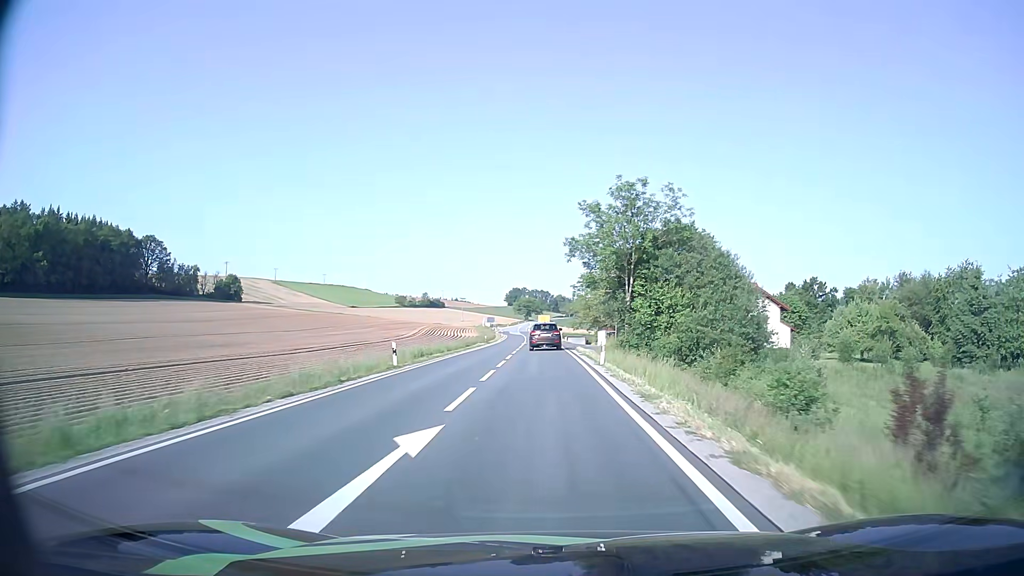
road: secondary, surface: asphalt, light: Day
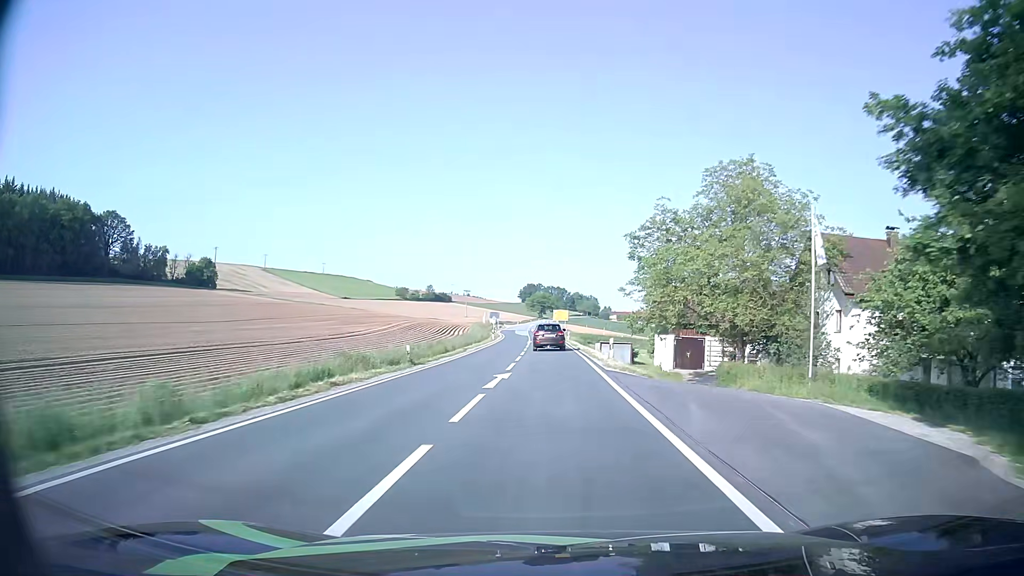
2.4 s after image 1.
(-0.6, +43.3) m; -2°
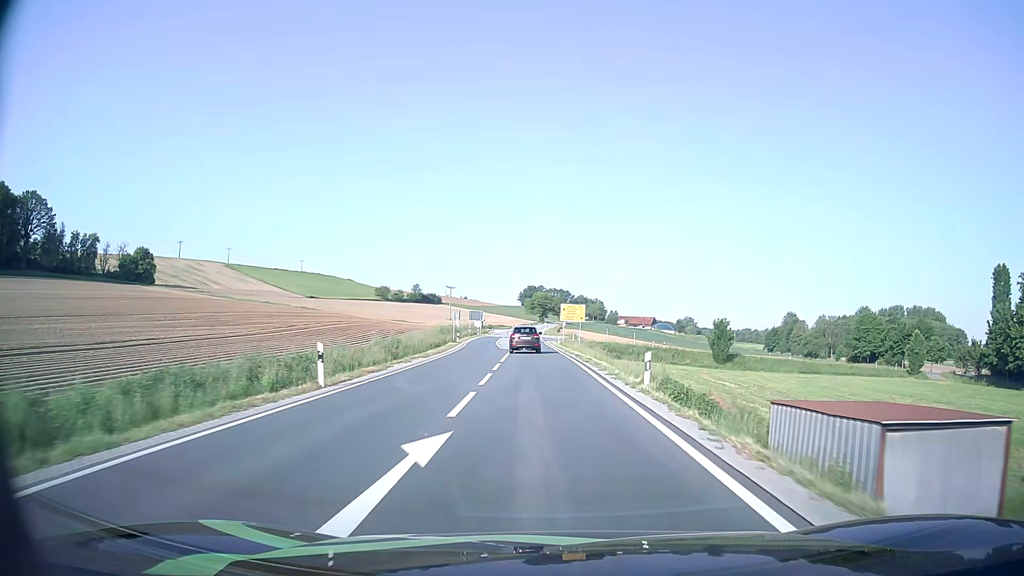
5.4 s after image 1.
(+0.2, +53.6) m; 0°
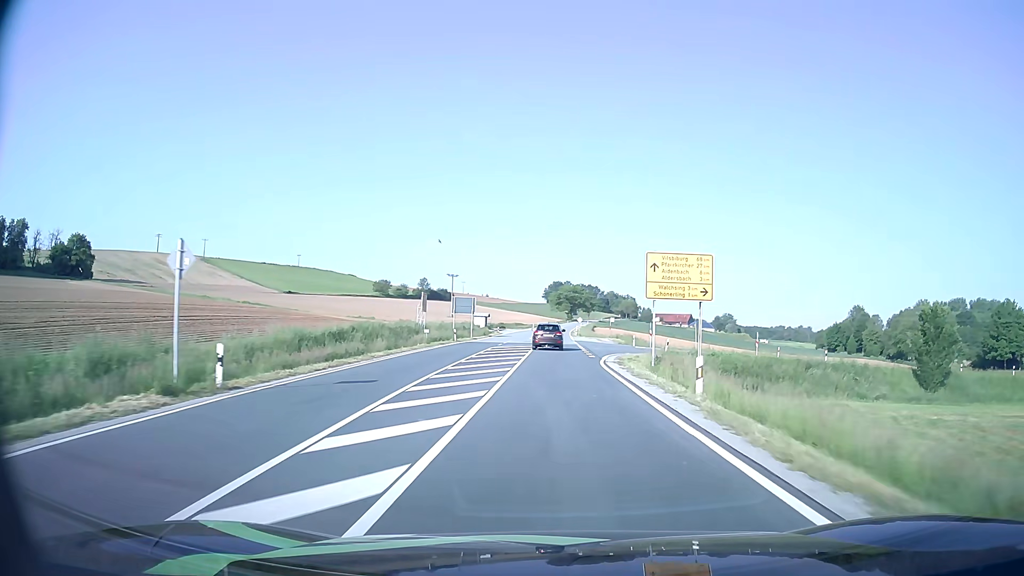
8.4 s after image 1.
(-1.4, +54.0) m; -2°
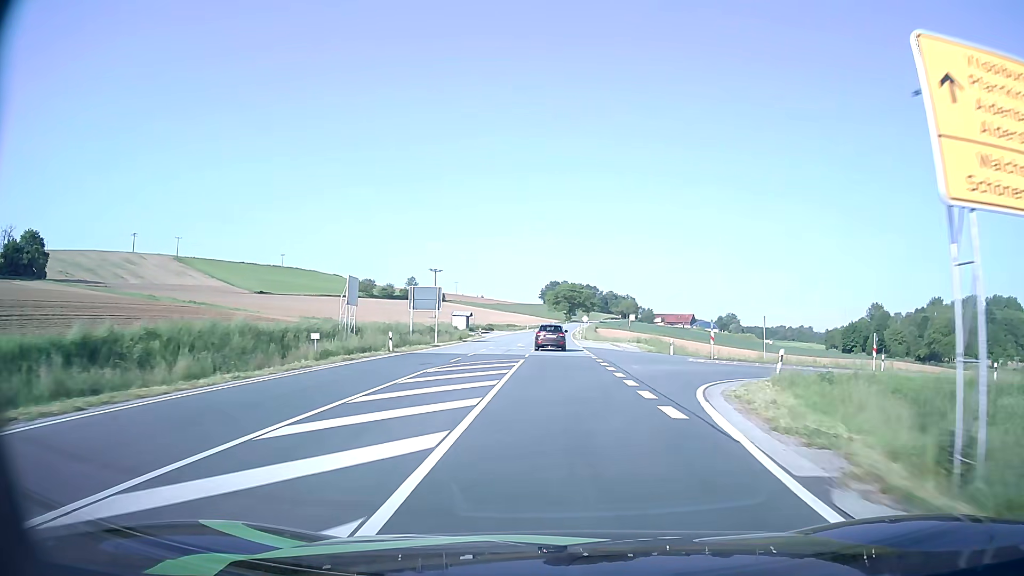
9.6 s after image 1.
(+0.1, +22.4) m; 0°
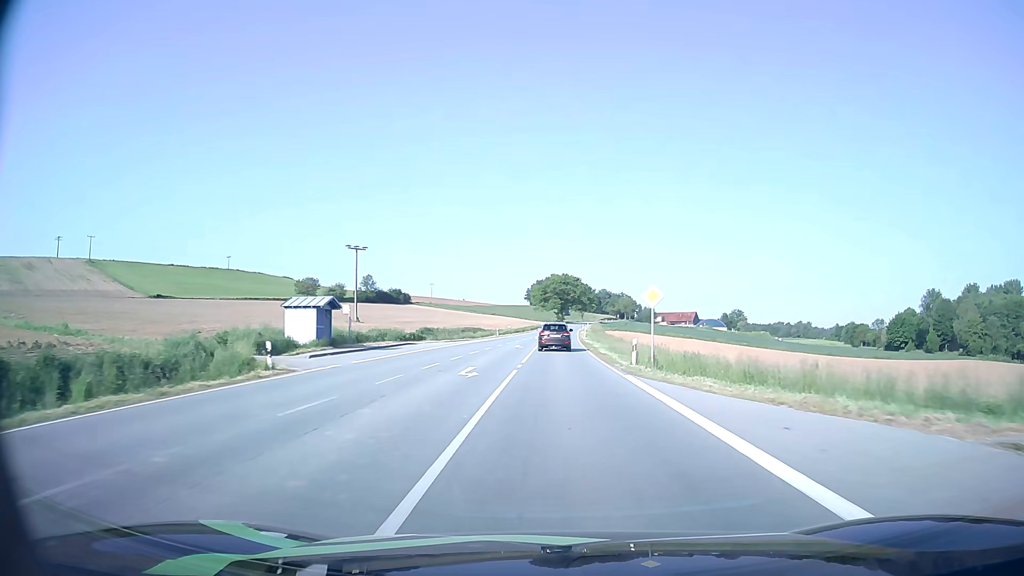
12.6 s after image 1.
(+0.2, +57.3) m; +1°
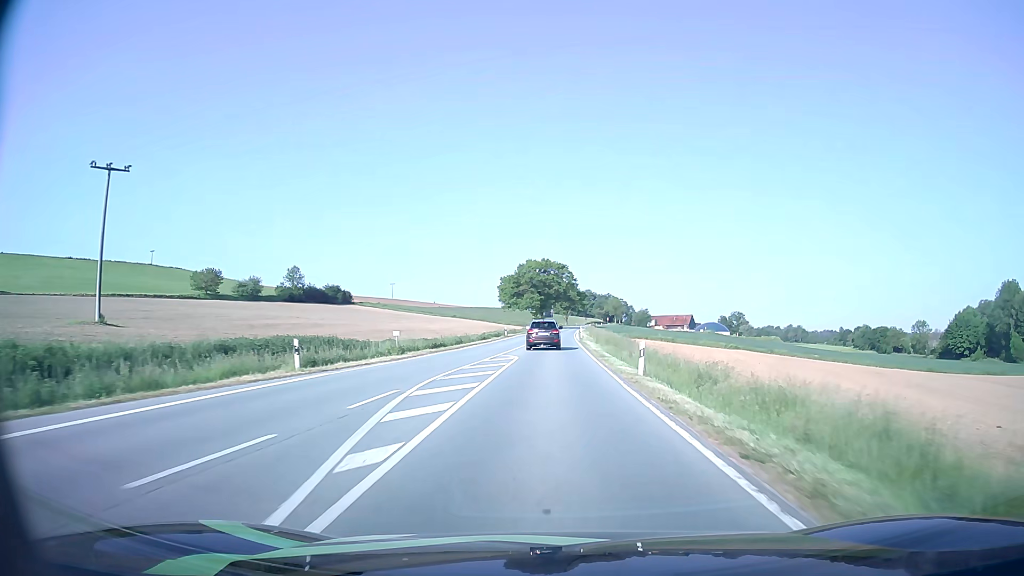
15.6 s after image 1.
(+1.0, +58.8) m; +2°
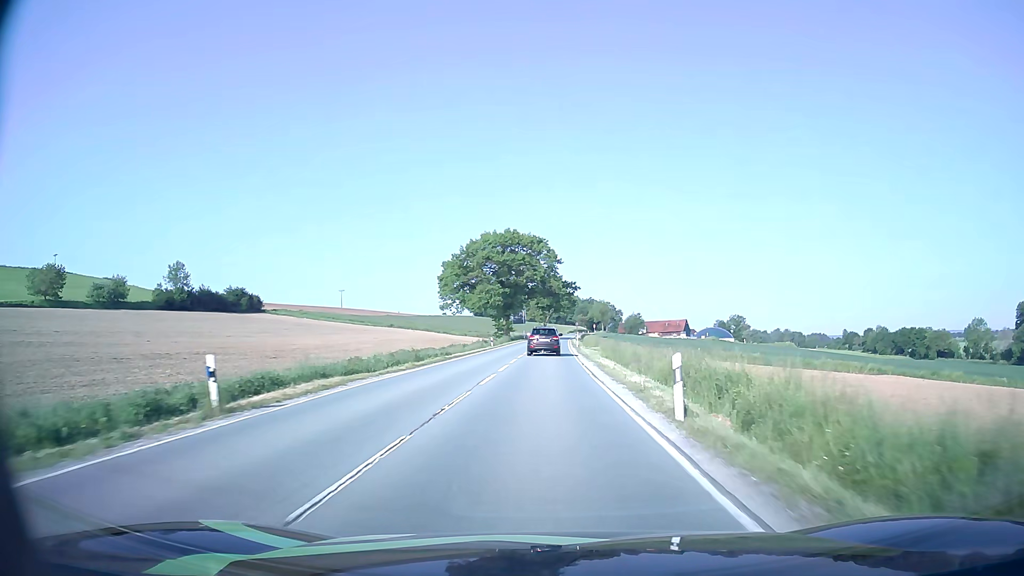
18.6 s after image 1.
(+1.0, +57.8) m; +2°
(0, +10) (0, +20) (0, +30) (0, +40) (0, +50) (0, +60) (0, +70) (+1, +80) (+1, +90) (+1, +100) m
